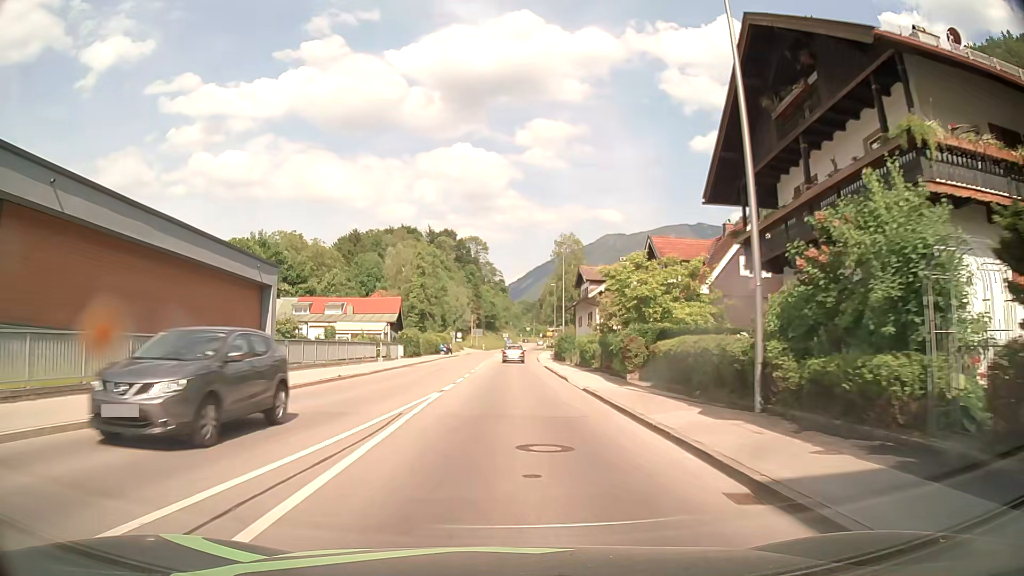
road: primary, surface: asphalt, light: Day
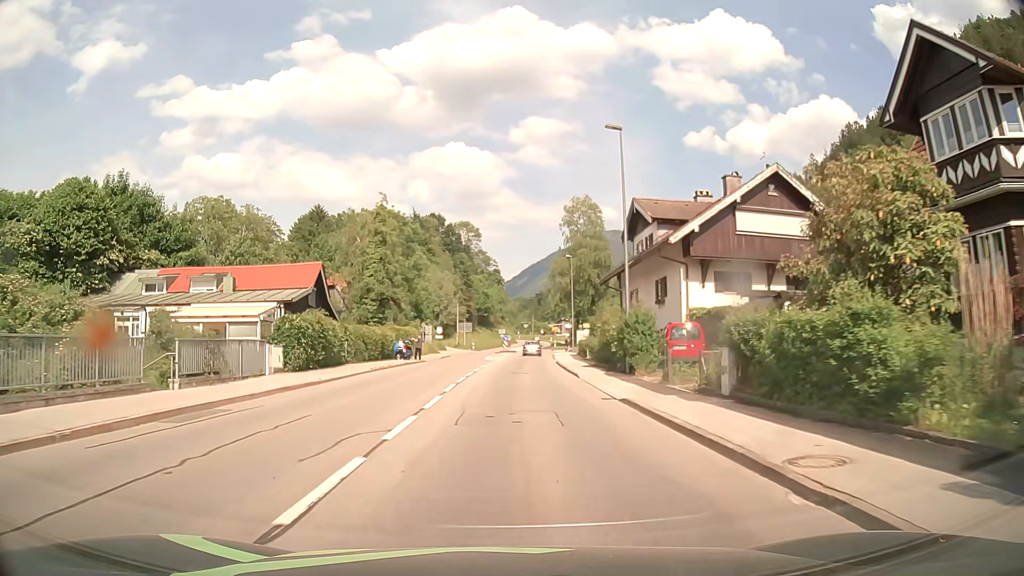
(-0.1, +30.1) m; +1°
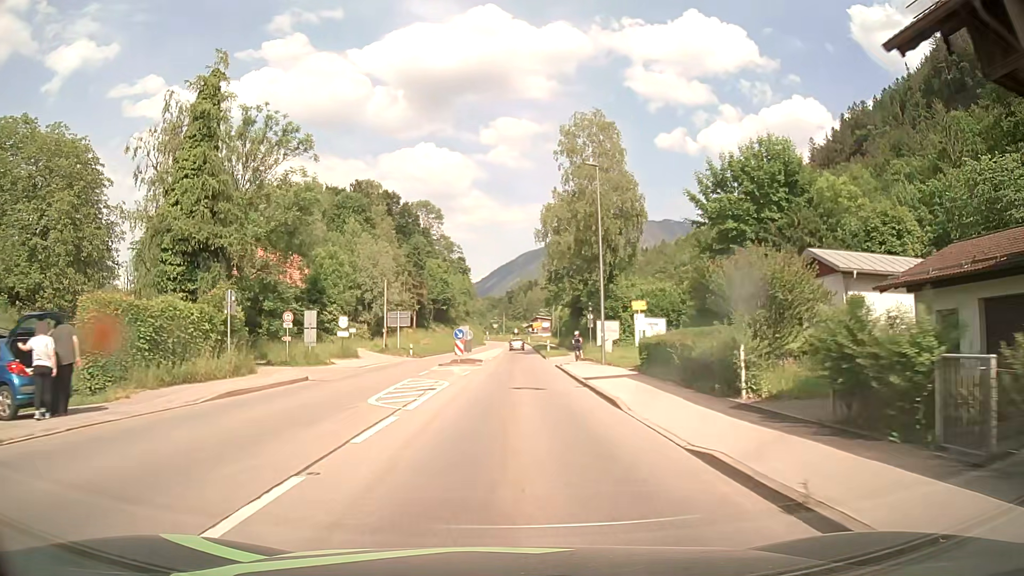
(+0.6, +37.7) m; +2°
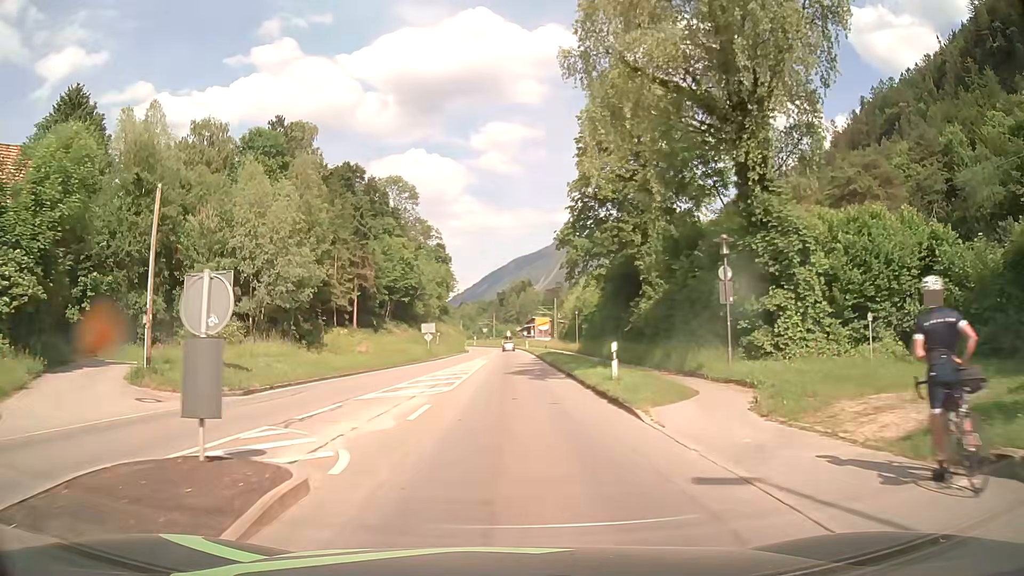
(+0.5, +37.3) m; +1°
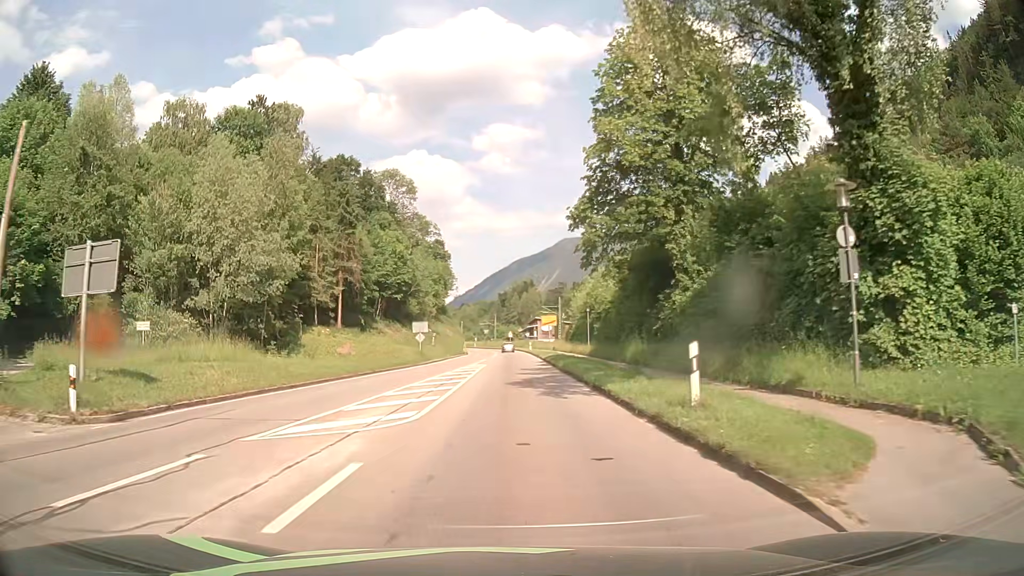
(0.0, +7.4) m; 0°
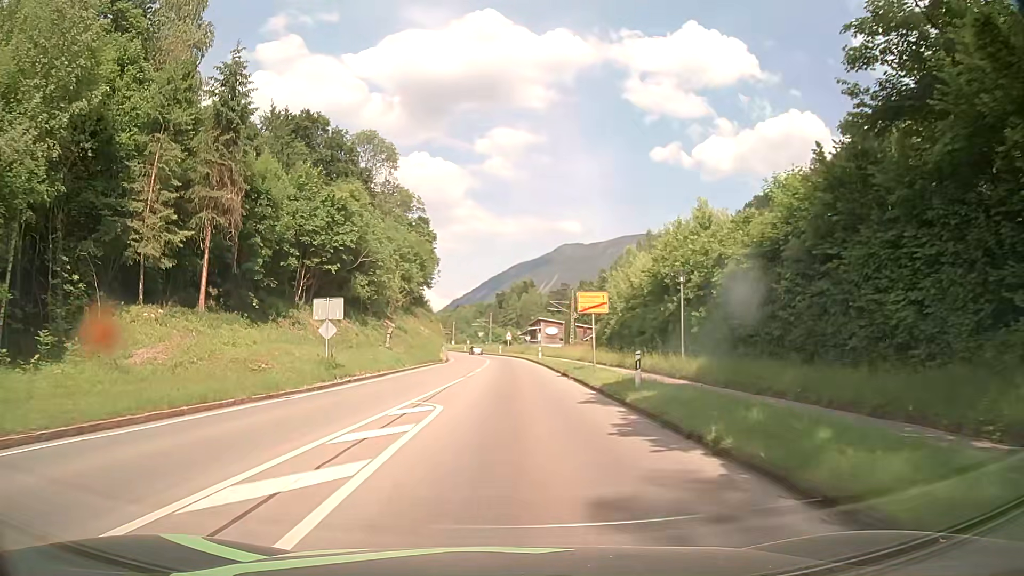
(+0.1, +30.0) m; 0°
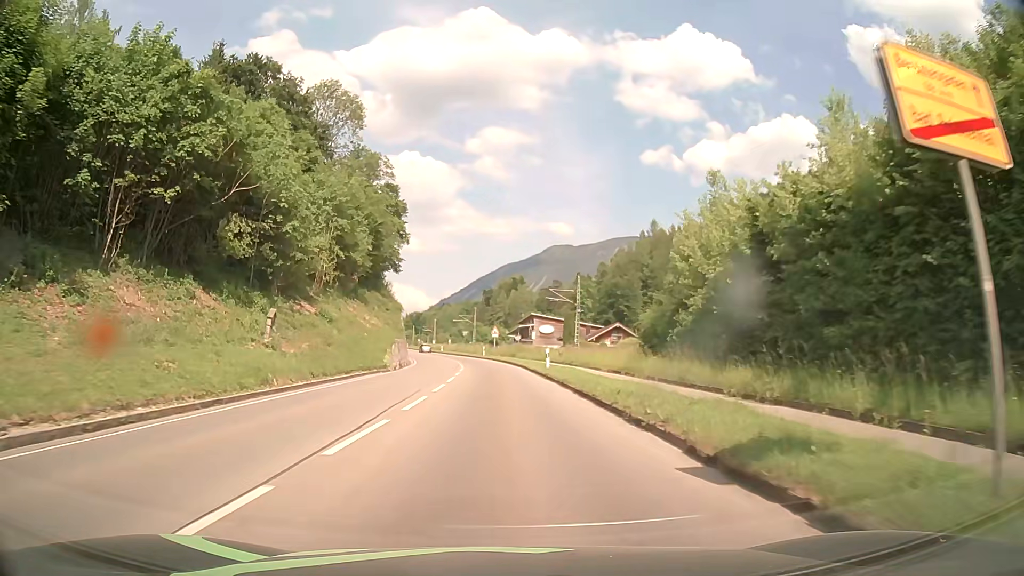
(+0.3, +24.7) m; +2°
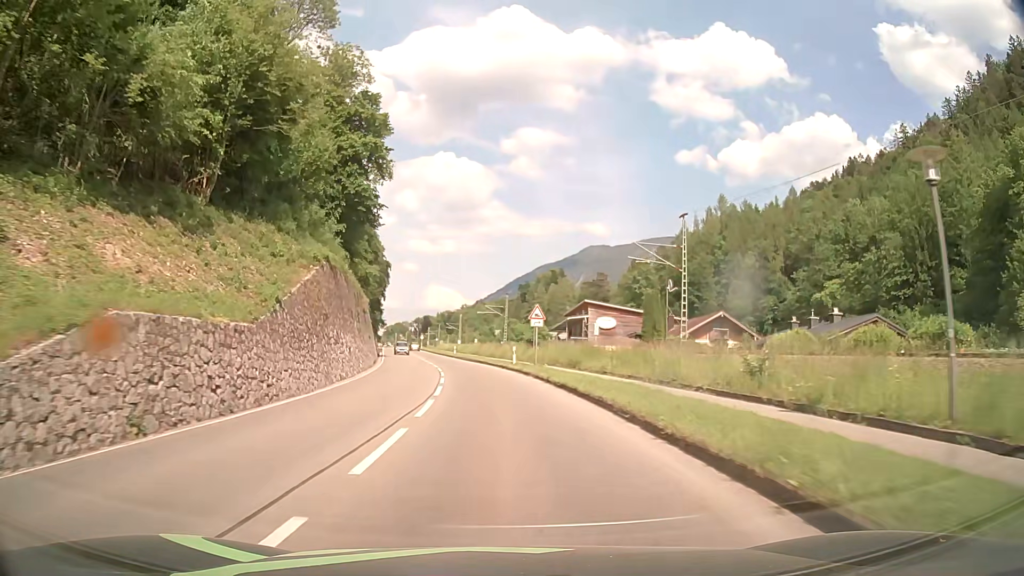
(-0.8, +37.8) m; -3°
(0, +10) (0, +20) (-1, +30) (-2, +40) (-3, +50) (-5, +60) (-7, +70) (-8, +79) (-10, +89) (-12, +99) m
